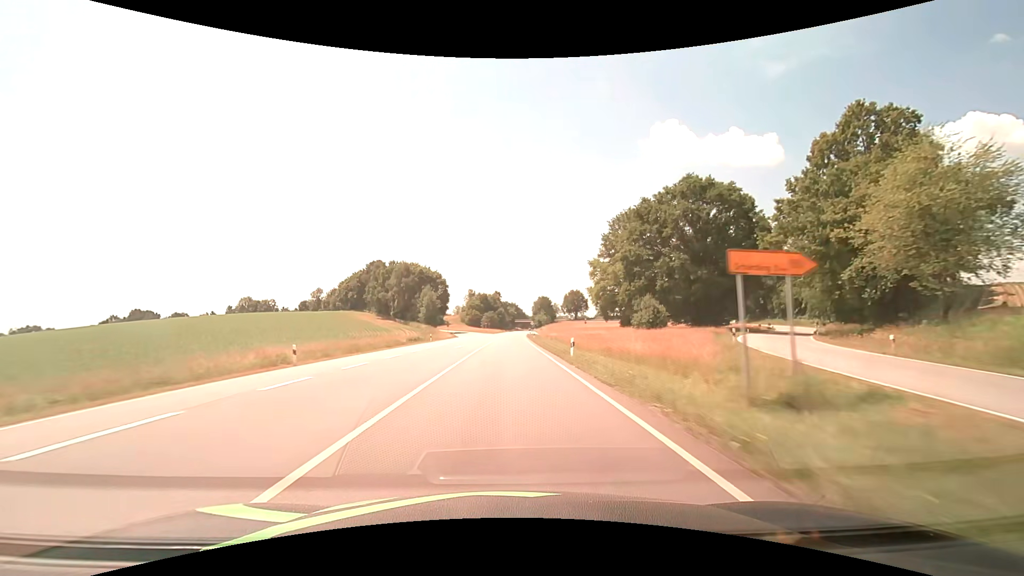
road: secondary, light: Day
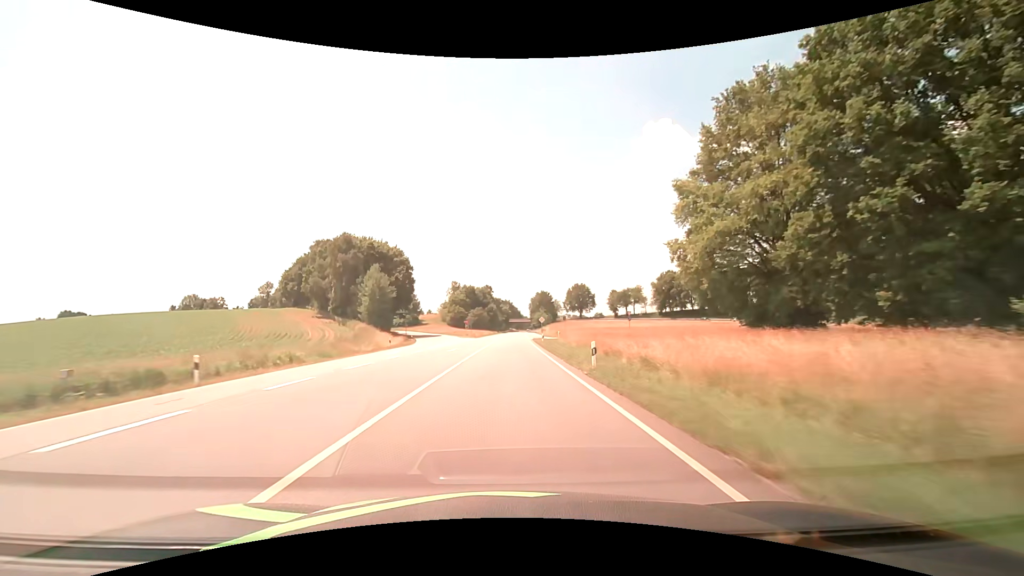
(+0.3, +47.6) m; +1°
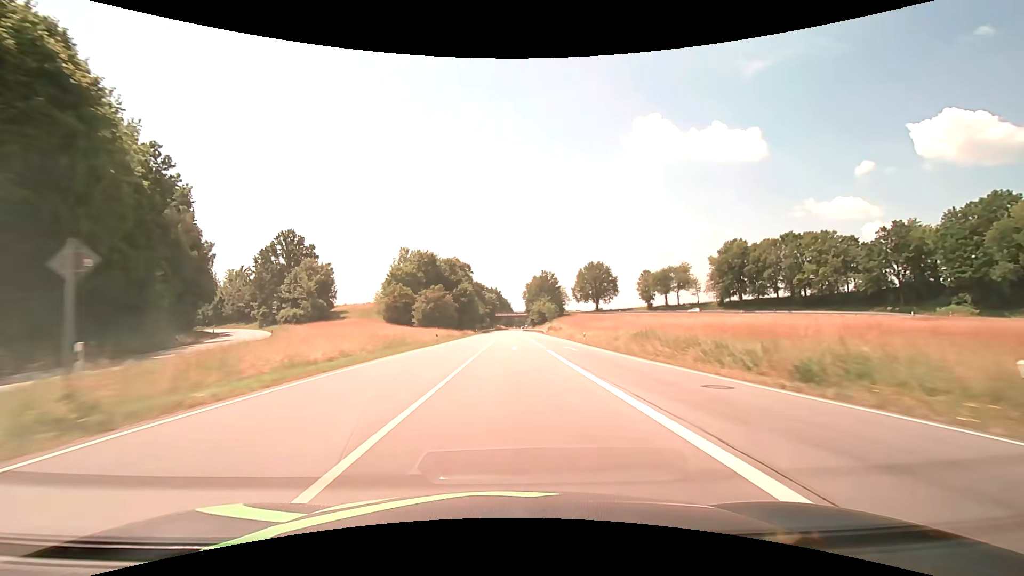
(+1.2, +79.2) m; +2°
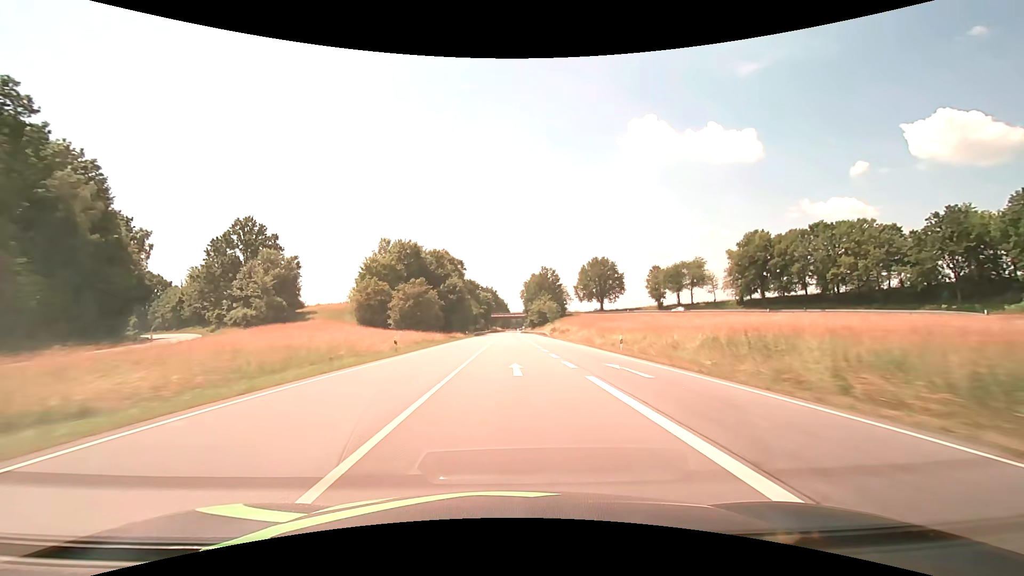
(+0.1, +15.8) m; 0°
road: primary
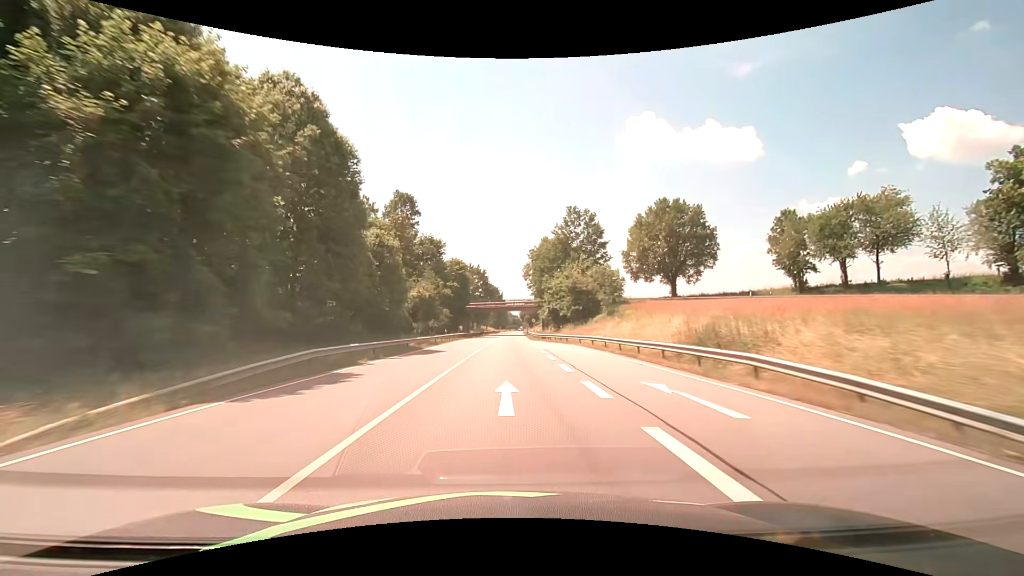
(+0.5, +79.2) m; 0°
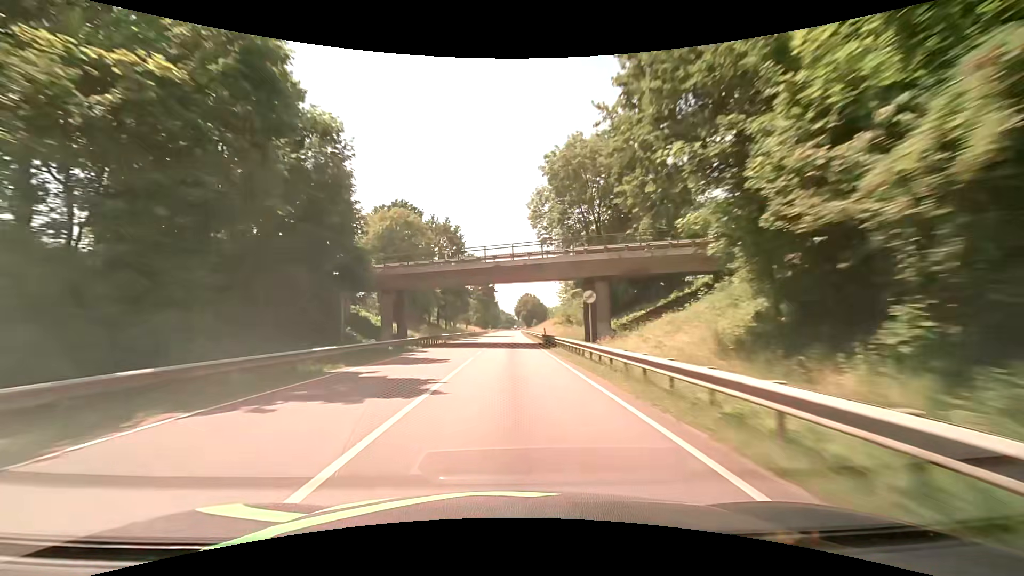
(+0.5, +63.3) m; +1°
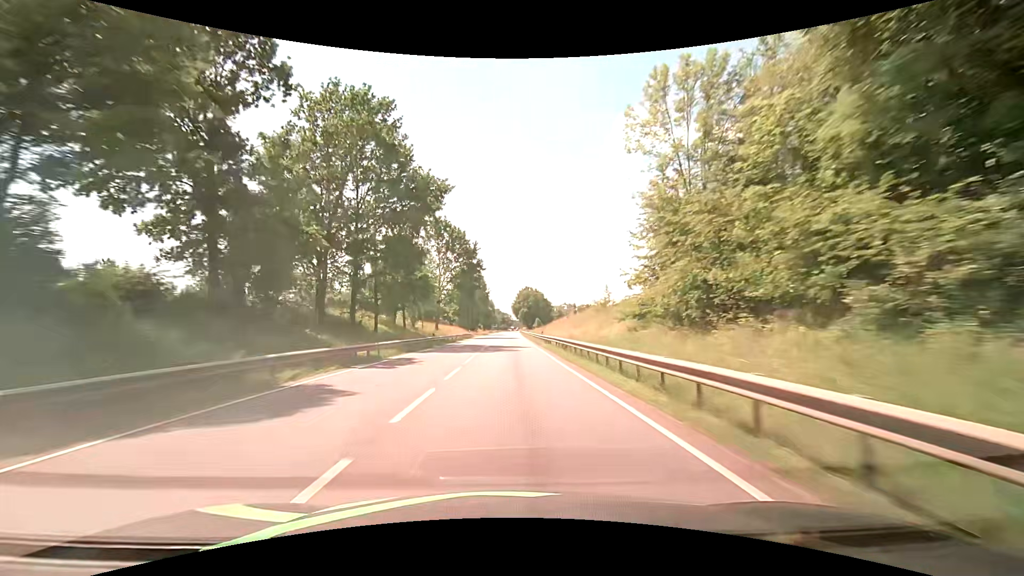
(+0.1, +47.5) m; +2°
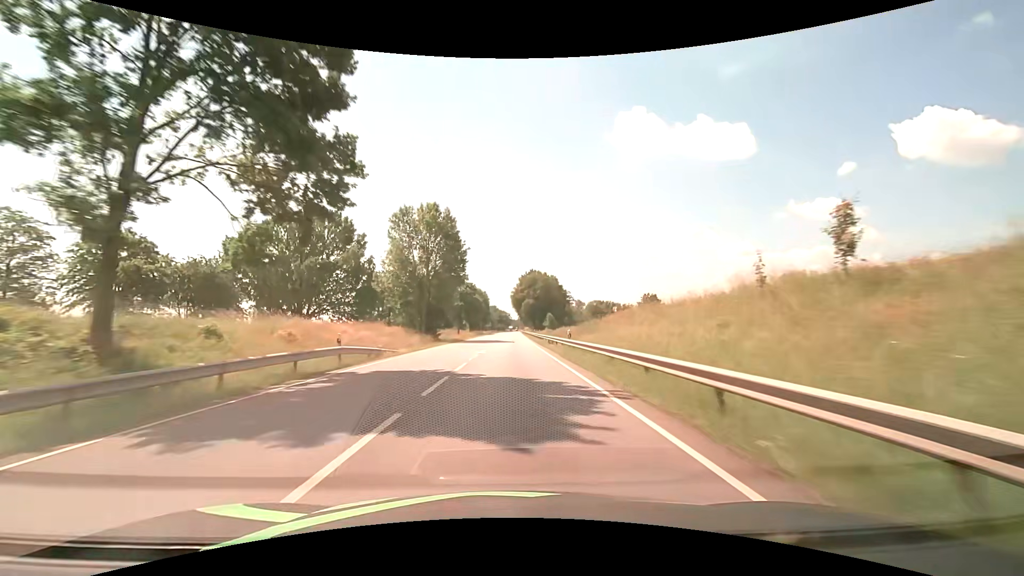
(-1.3, +63.4) m; -2°
(0, +10) (0, +20) (0, +30) (0, +40) (0, +50) (0, +60) (+1, +70) (+1, +80) (+1, +90) (+1, +100) m
